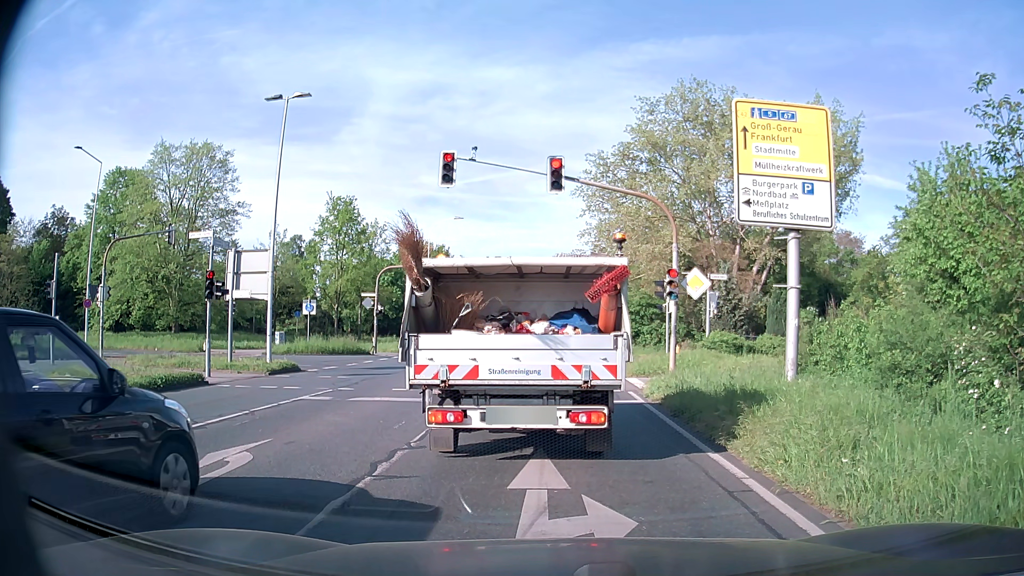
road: secondary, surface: asphalt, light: Day
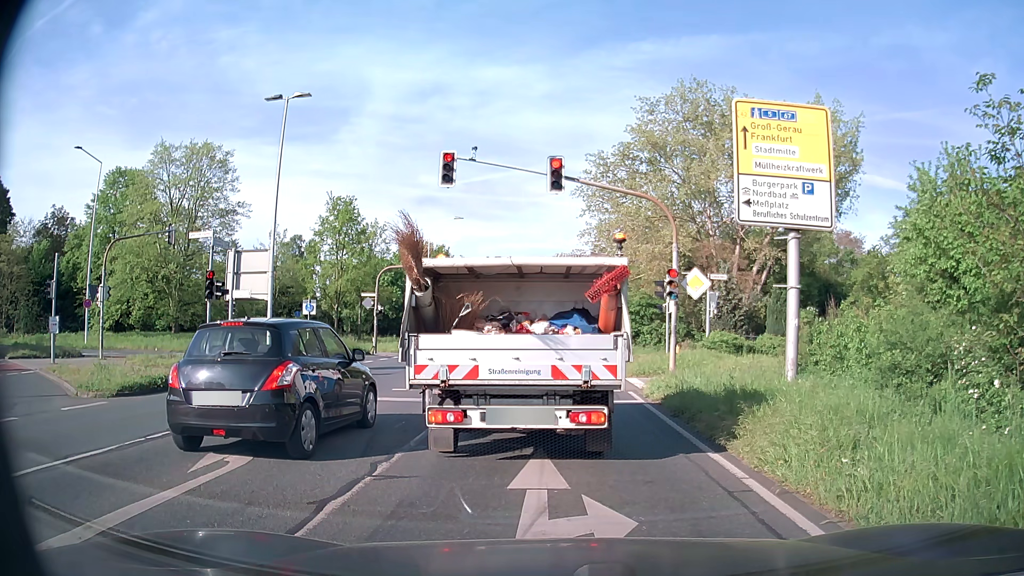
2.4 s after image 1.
(0.0, 0.0) m; 0°
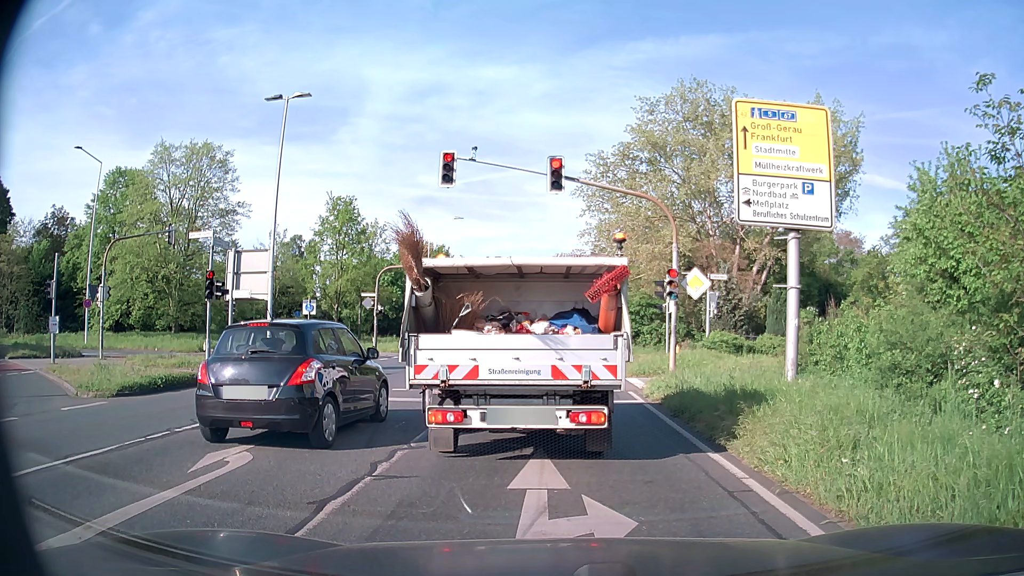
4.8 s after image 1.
(0.0, 0.0) m; 0°
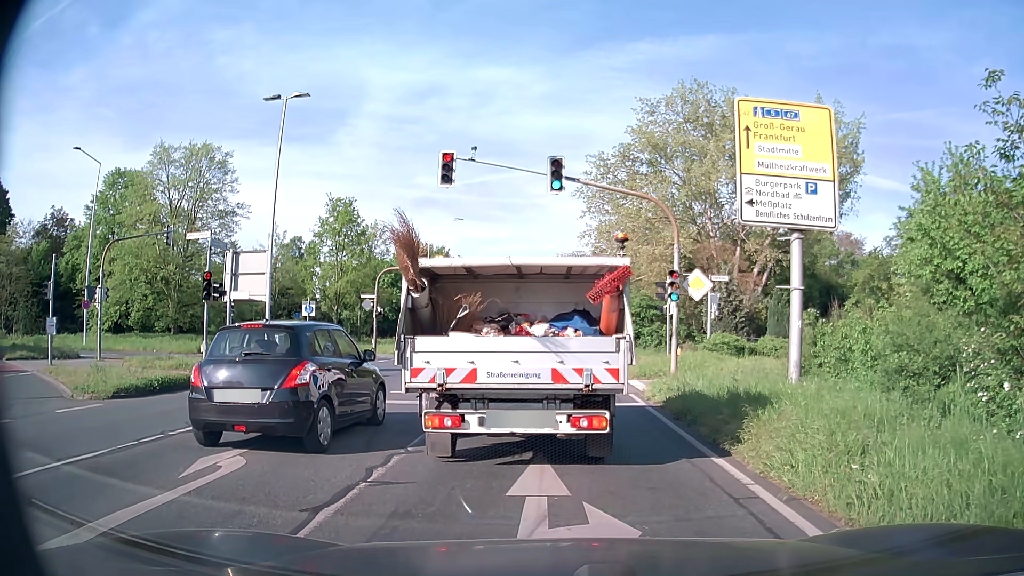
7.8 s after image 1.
(0.0, +0.1) m; 0°
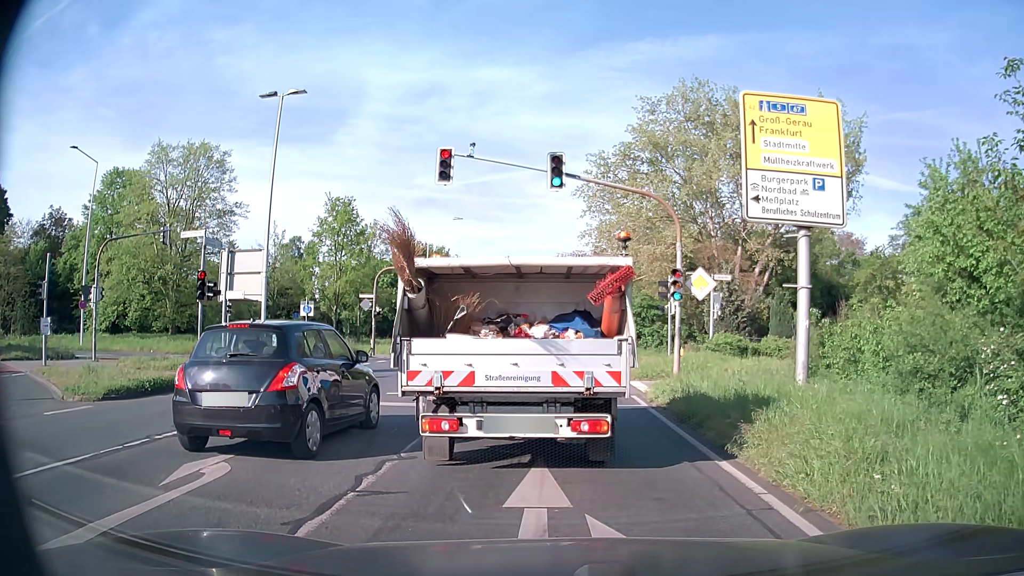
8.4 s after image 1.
(0.0, +0.4) m; 0°
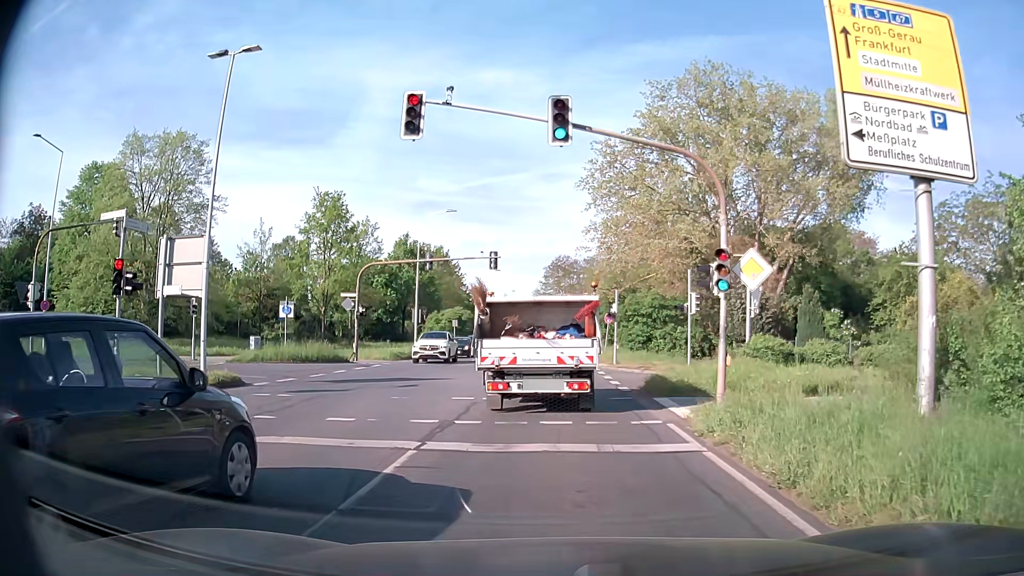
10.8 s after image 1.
(0.0, +4.6) m; -1°
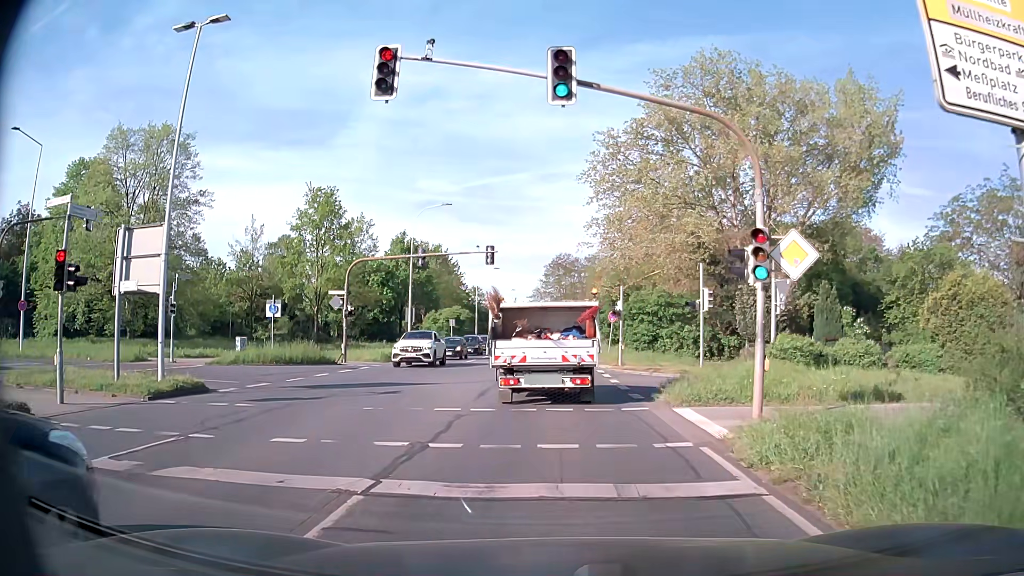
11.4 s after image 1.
(+0.1, +2.4) m; +1°
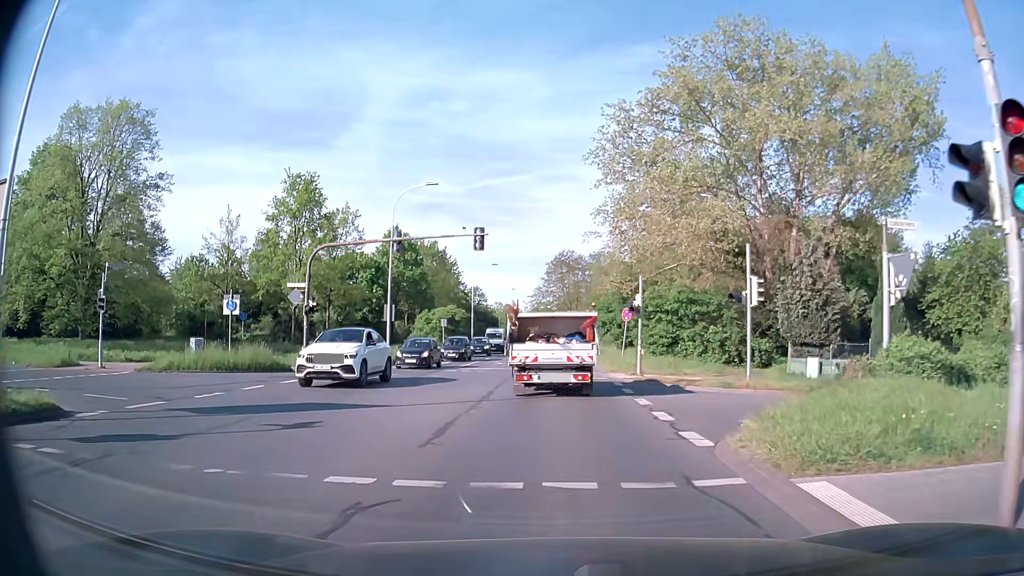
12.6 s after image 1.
(0.0, +6.6) m; -1°
(0, +10) (0, +20) (0, +30) (+1, +40) (+1, +50) (+1, +60) (0, +70) (0, +80) (0, +90) (0, +100) m
